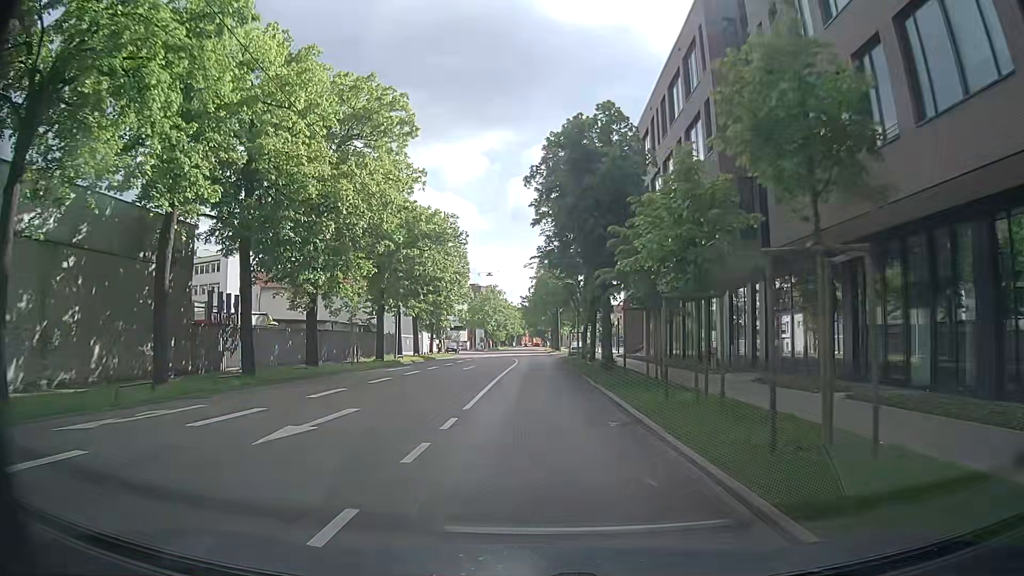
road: secondary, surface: asphalt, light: Day
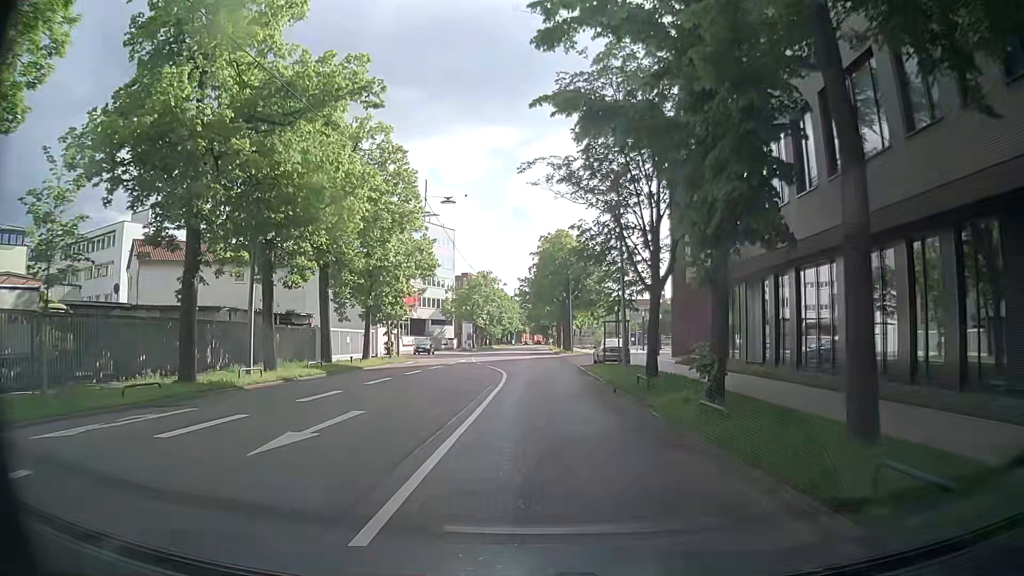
(+0.3, +25.4) m; -1°
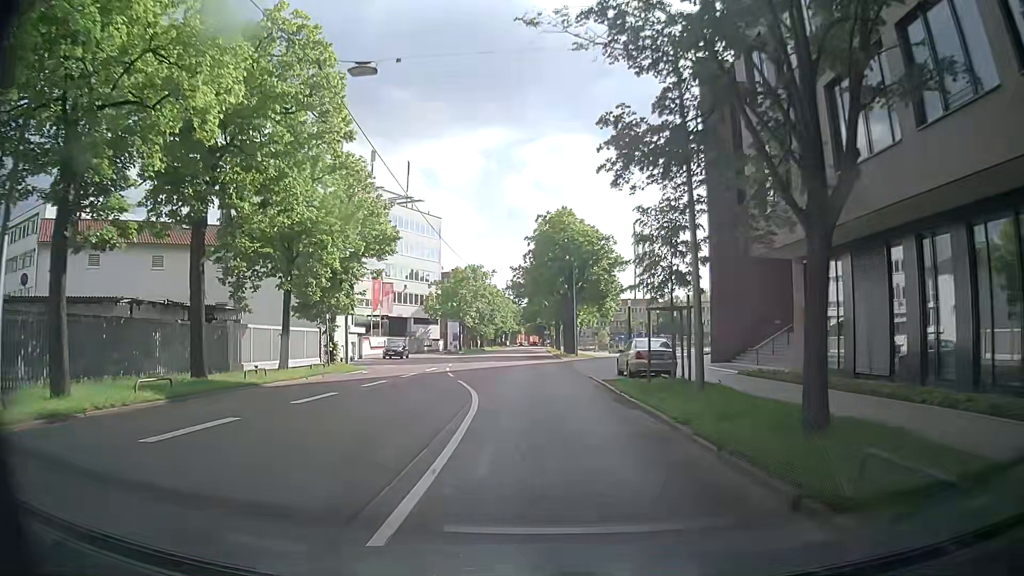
(+0.5, +12.4) m; +2°
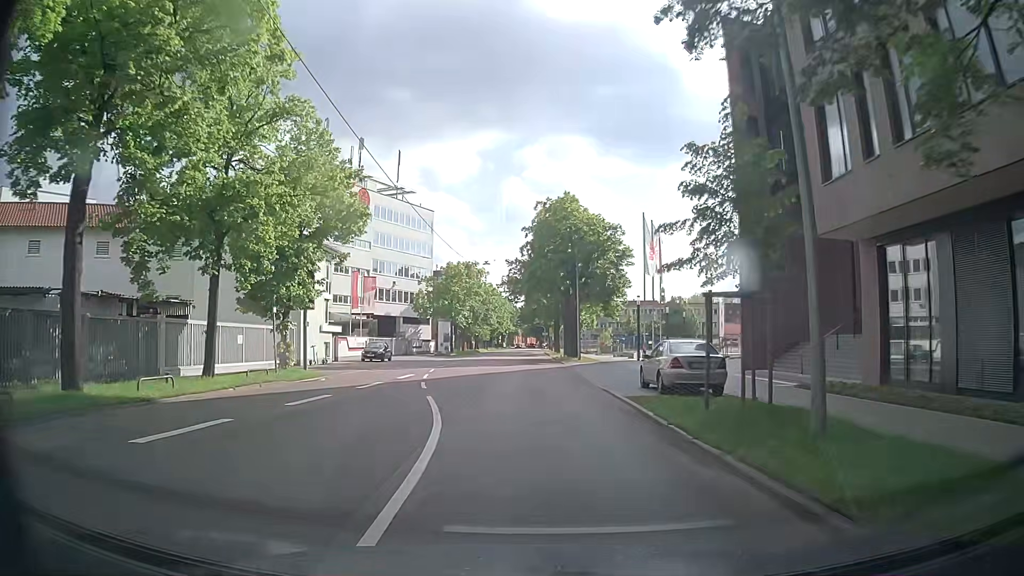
(0.0, +6.3) m; 0°
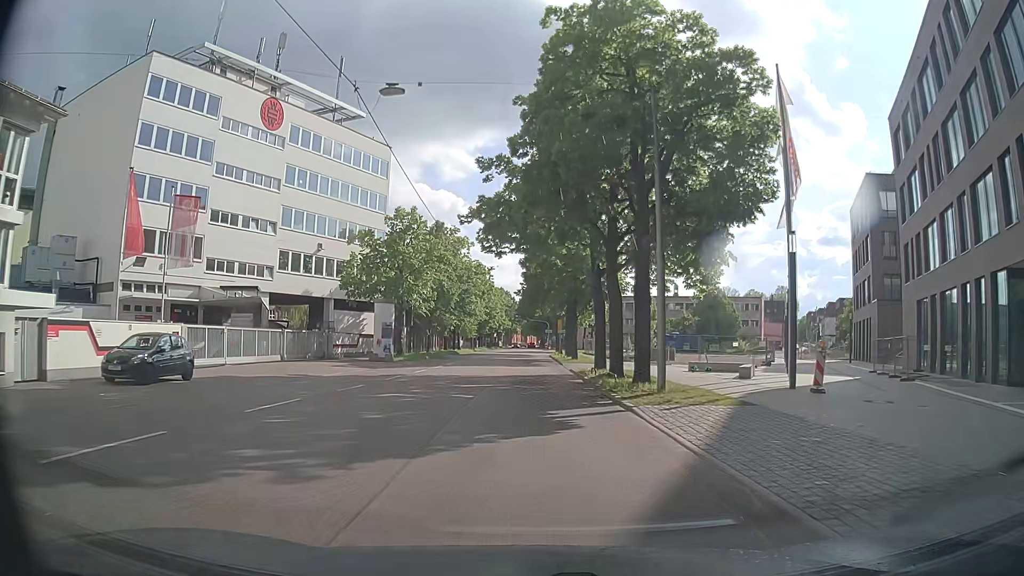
(+0.4, +31.8) m; +1°
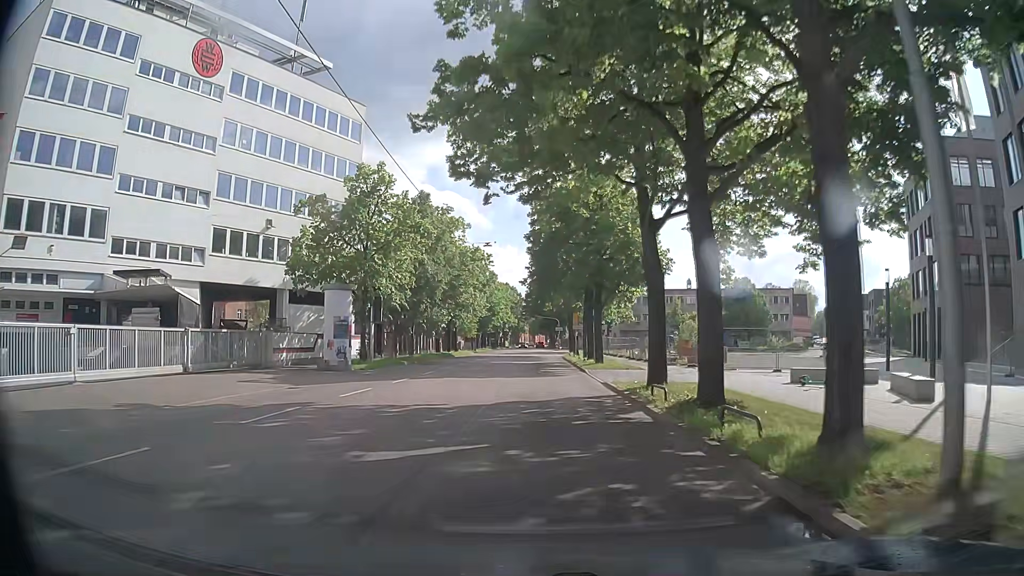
(0.0, +12.9) m; 0°
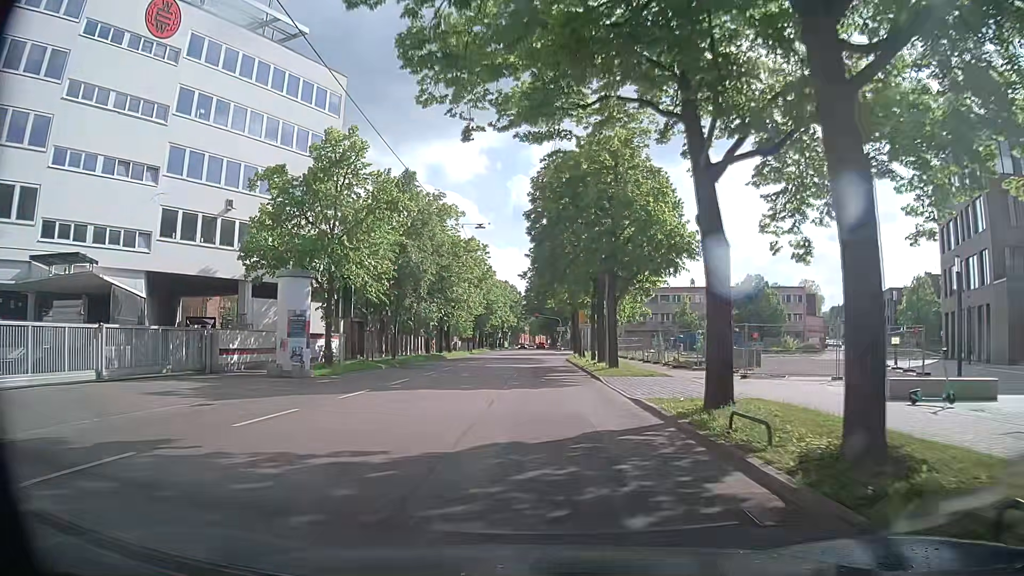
(-0.1, +6.5) m; 0°
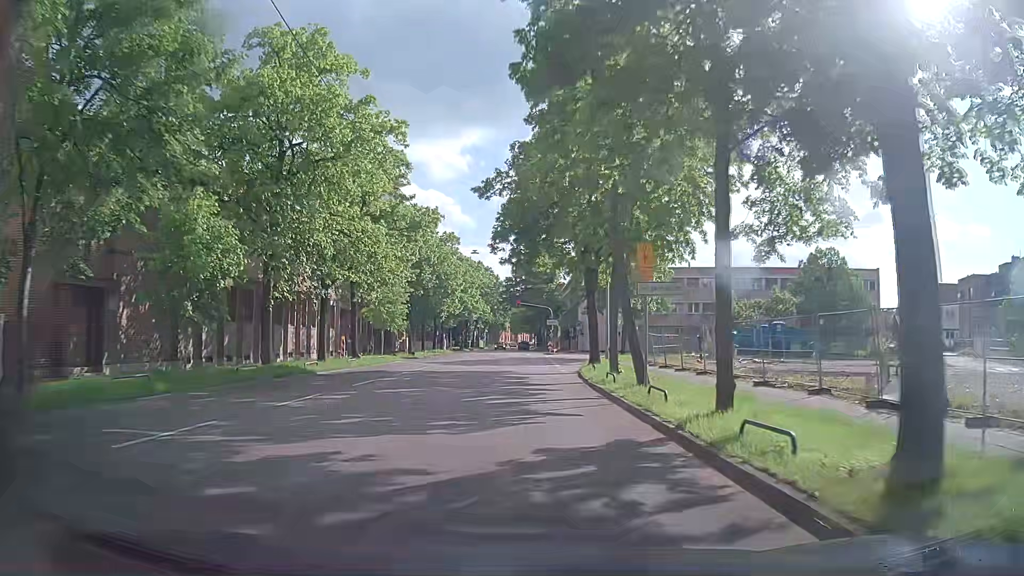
(+0.2, +33.1) m; 0°
(0, +10) (0, +20) (0, +30) (0, +40) (0, +50) (0, +60) (0, +70) (0, +80) (0, +90) (0, +100) m
